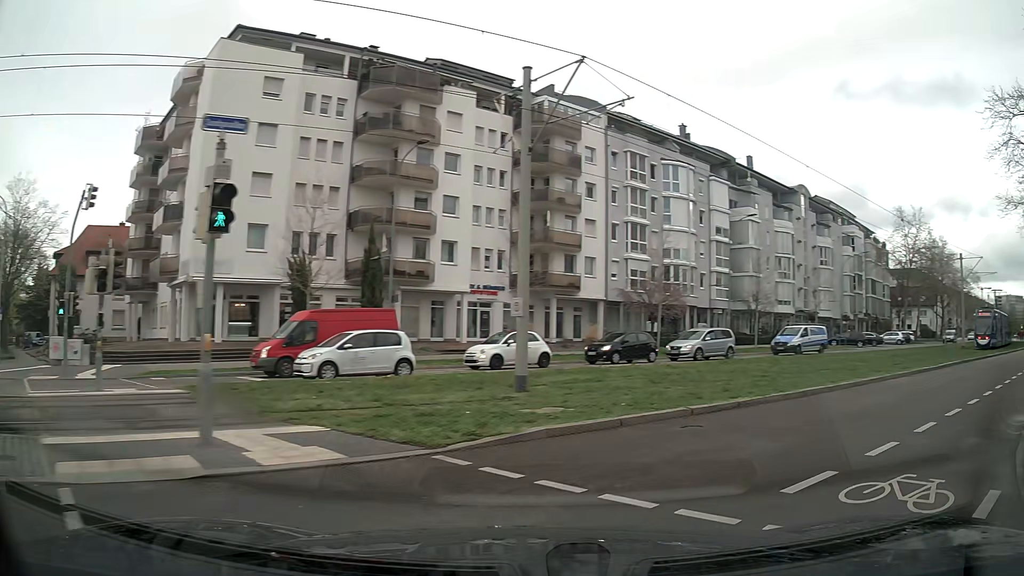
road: tertiary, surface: asphalt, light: Day
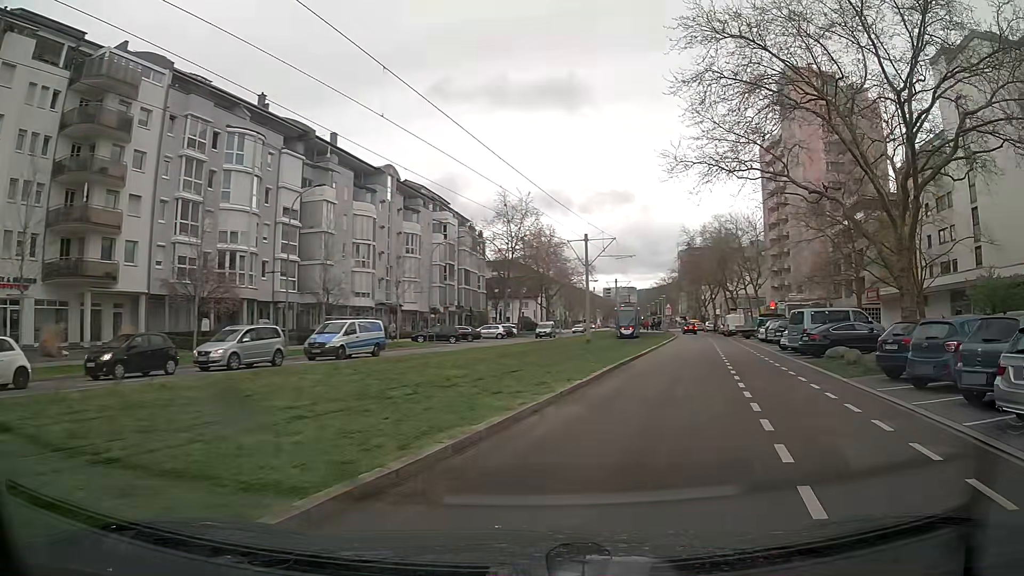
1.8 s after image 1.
(+3.1, +8.4) m; +35°
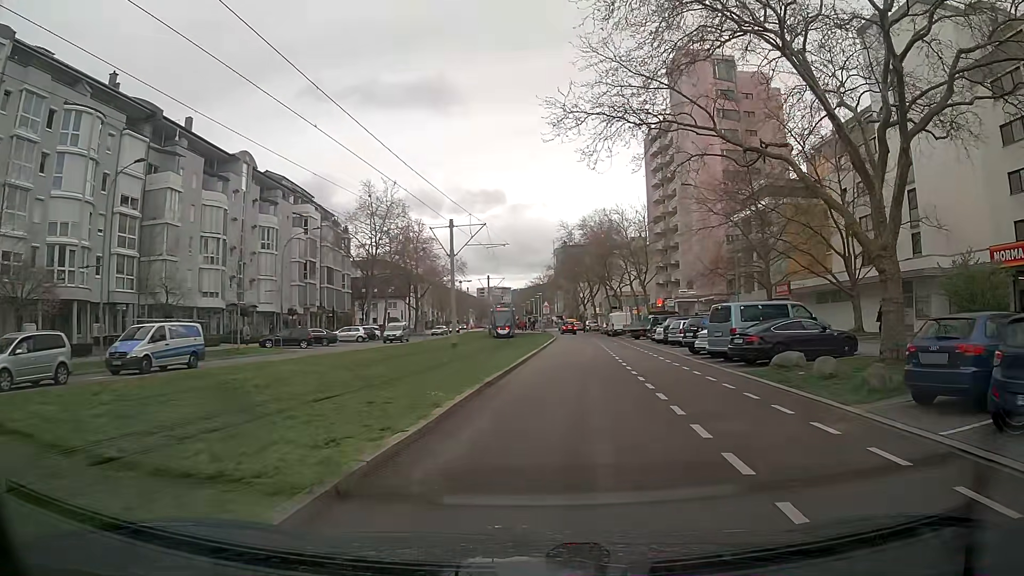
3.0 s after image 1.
(+0.8, +6.8) m; +10°
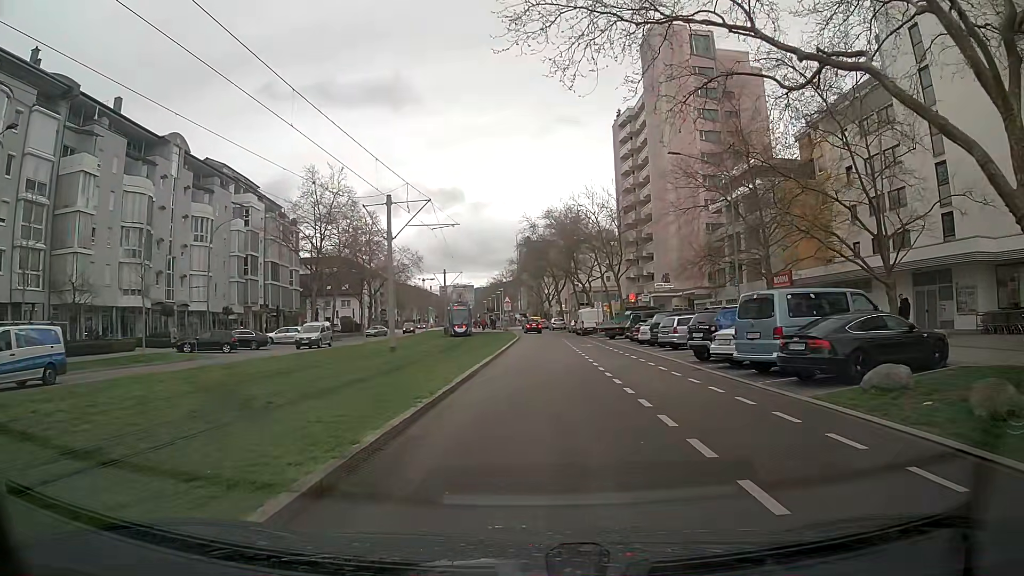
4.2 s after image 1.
(+0.3, +7.5) m; +3°
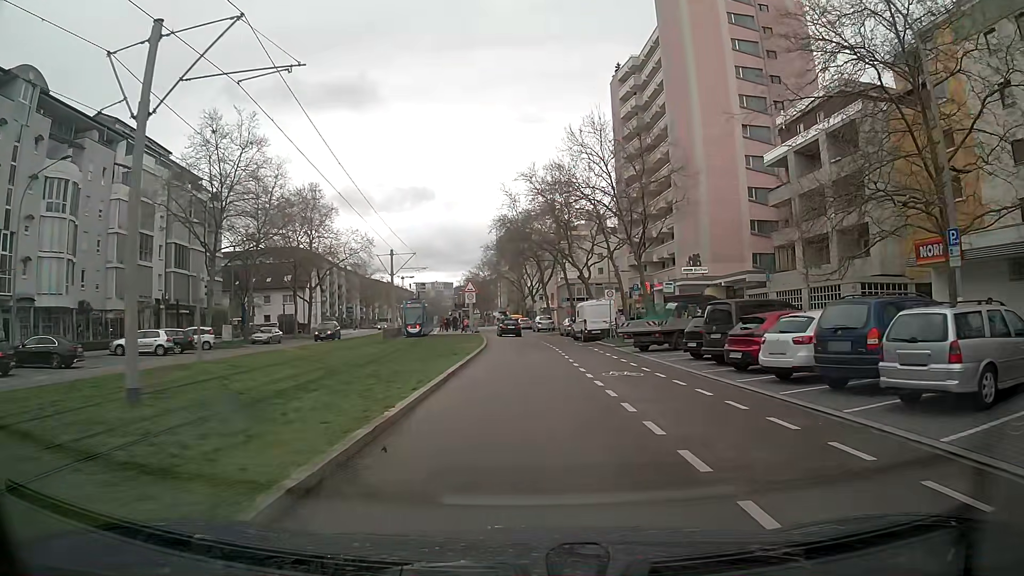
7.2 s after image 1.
(+0.2, +20.8) m; +2°
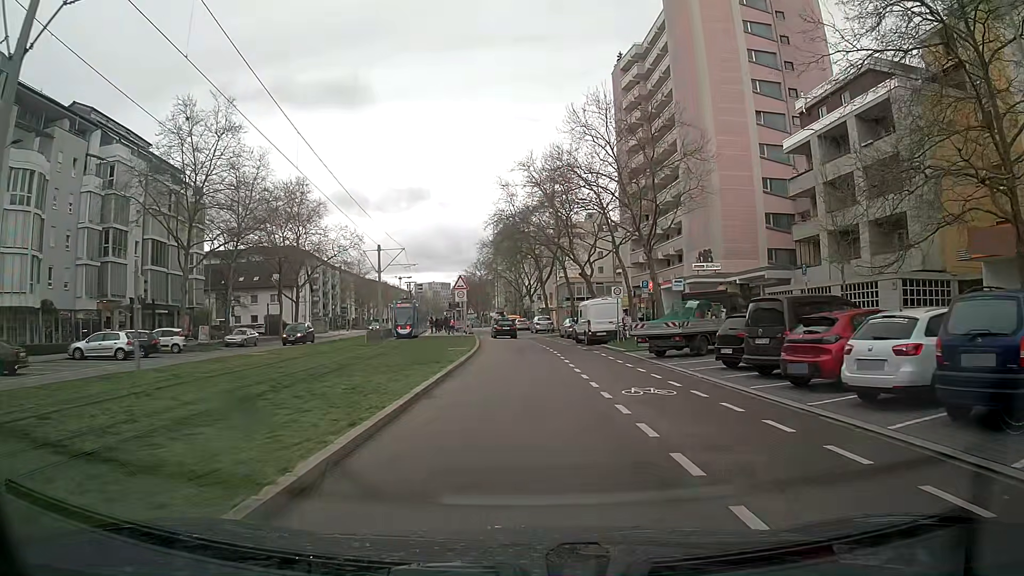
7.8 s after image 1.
(0.0, +4.1) m; 0°
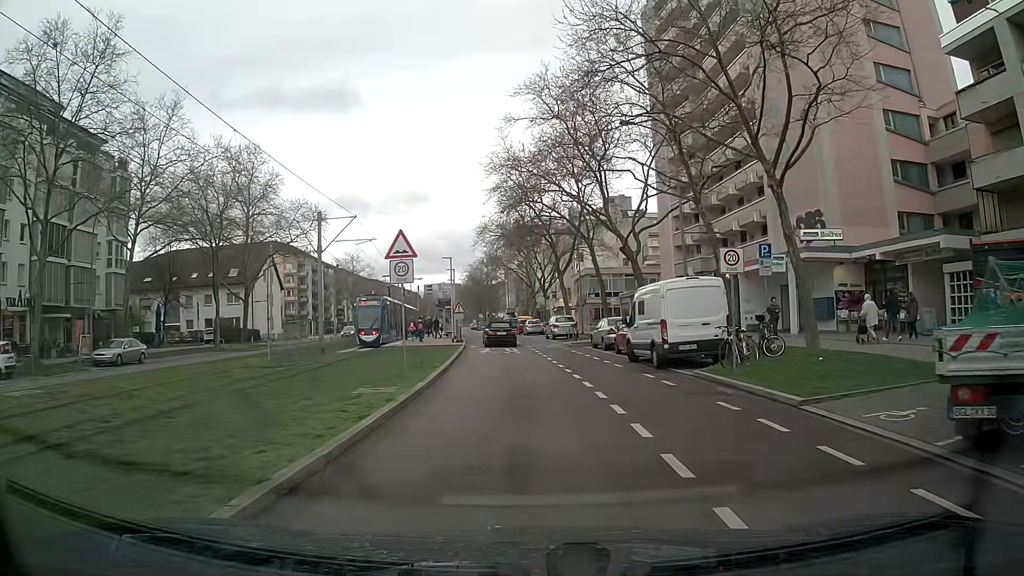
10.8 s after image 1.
(-0.1, +17.9) m; -1°
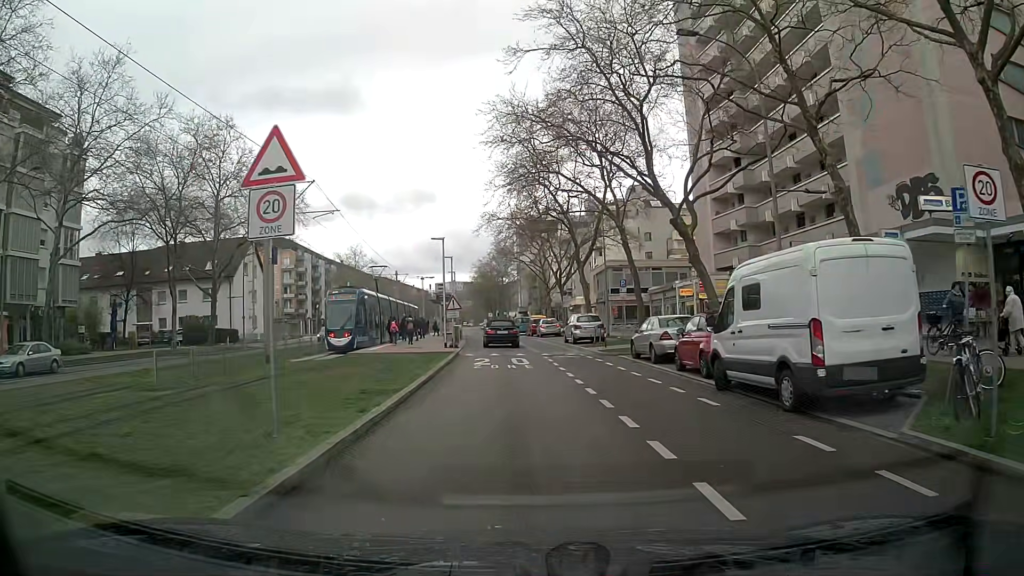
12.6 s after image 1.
(-0.2, +9.2) m; -2°
